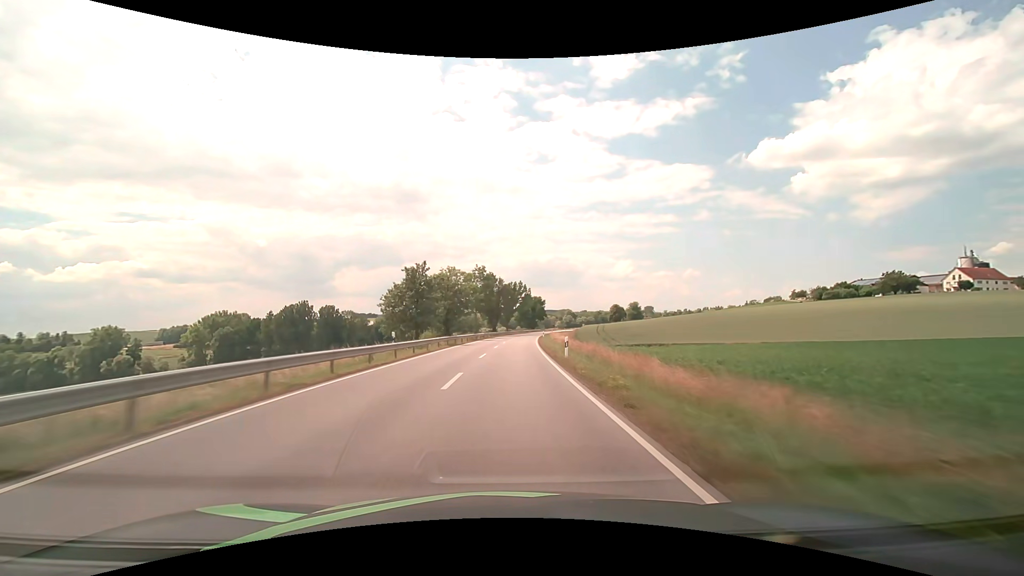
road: secondary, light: Day
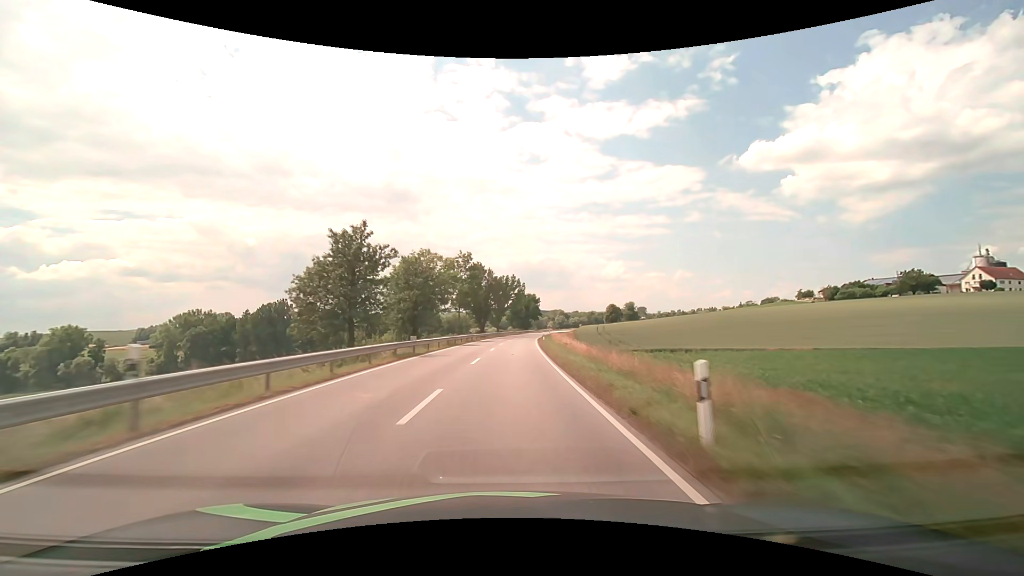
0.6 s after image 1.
(+0.1, +15.8) m; +1°
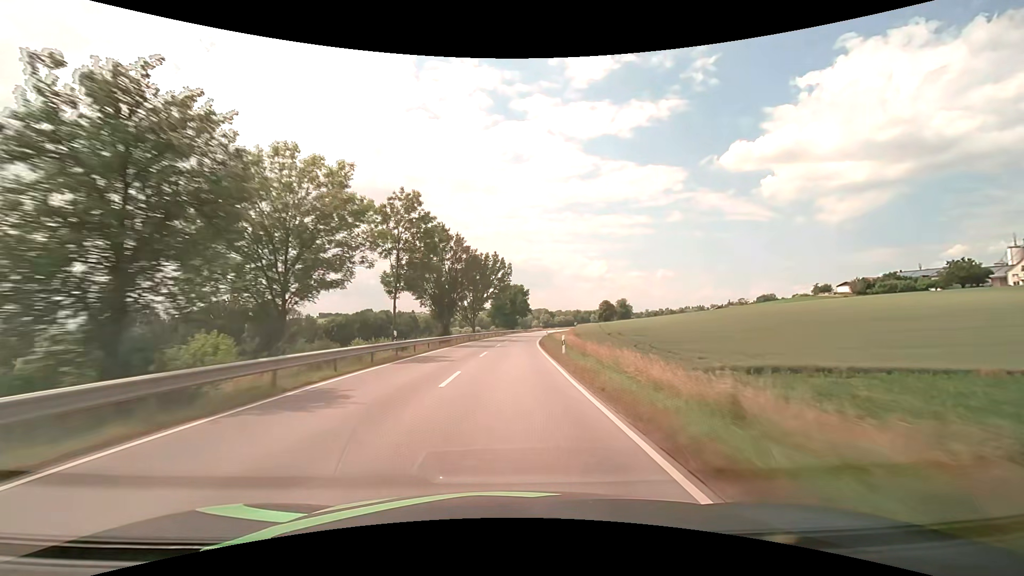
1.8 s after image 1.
(+0.6, +31.6) m; +2°
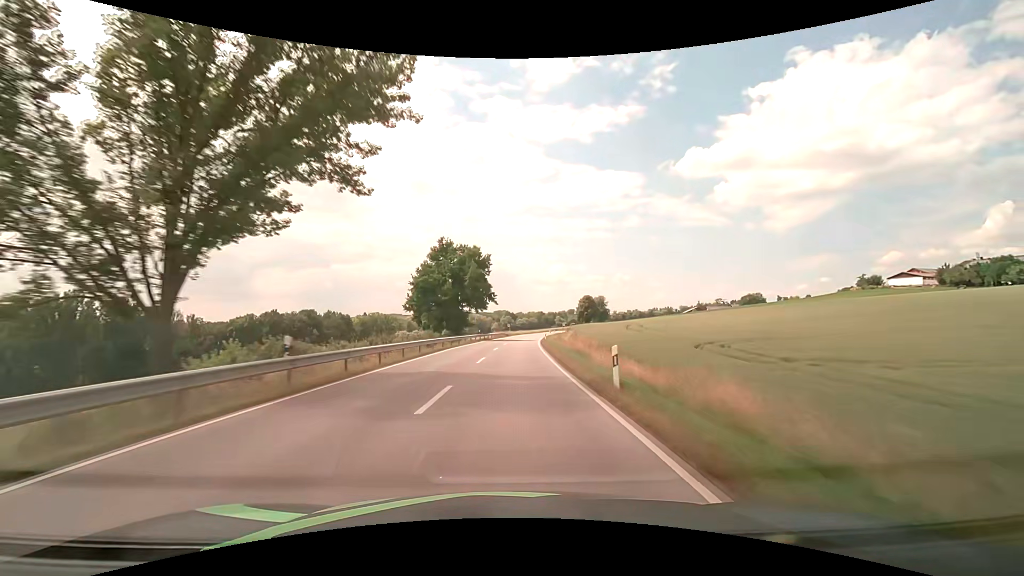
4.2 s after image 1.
(+2.5, +63.2) m; +5°
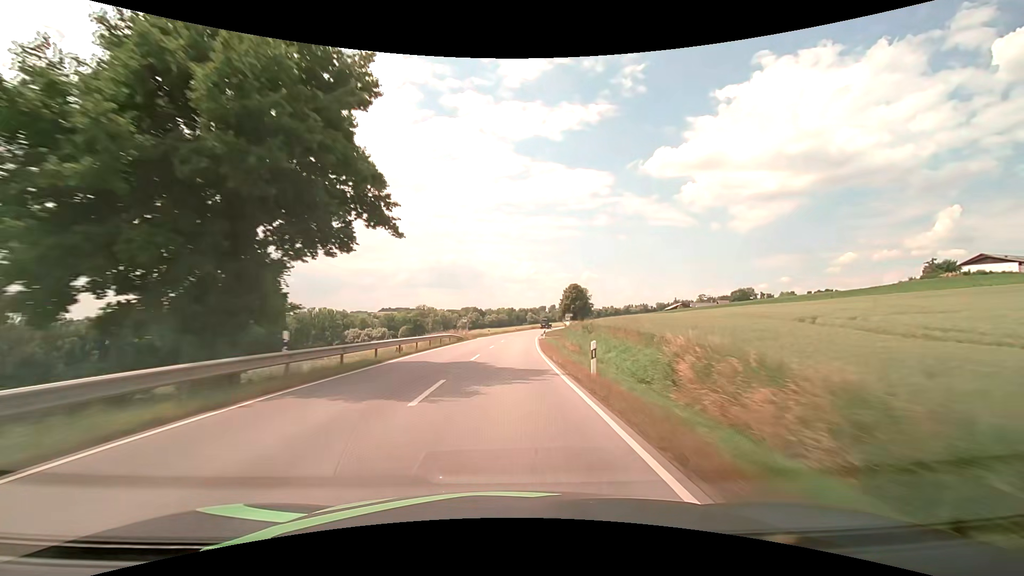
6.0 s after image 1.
(+1.6, +47.4) m; +4°
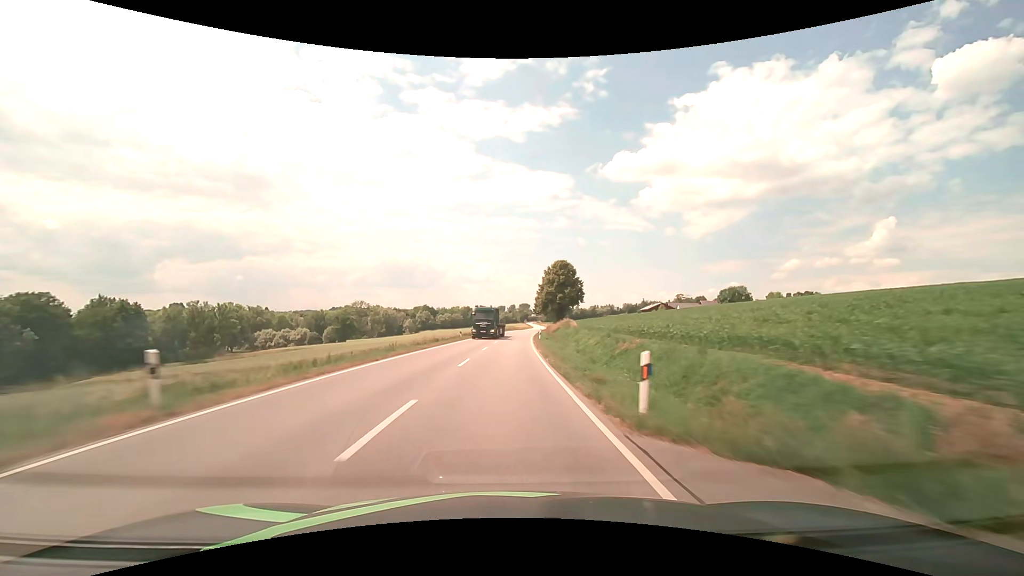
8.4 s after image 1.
(+2.3, +63.1) m; +5°
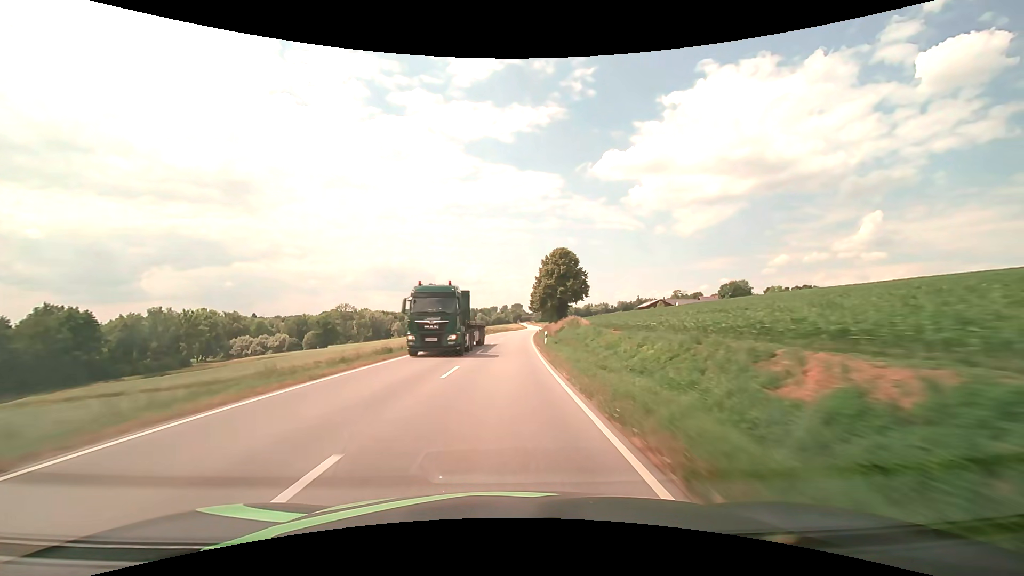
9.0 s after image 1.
(+0.2, +15.8) m; +1°
(0, +10) (0, +20) (0, +30) (+1, +40) (+1, +50) (+1, +60) (+2, +70) (+2, +80) (+3, +90) (+4, +100) m
